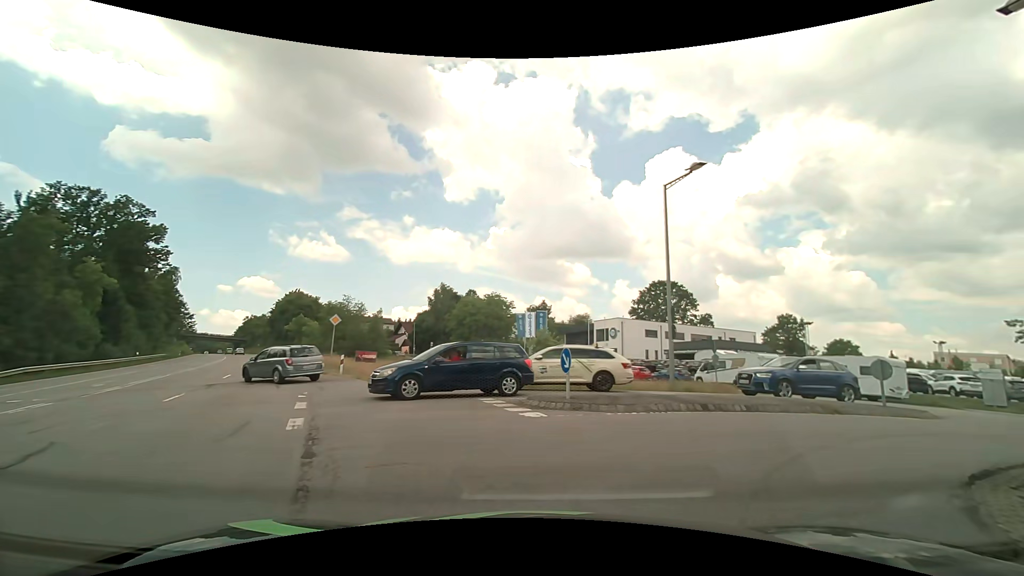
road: secondary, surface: asphalt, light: Day
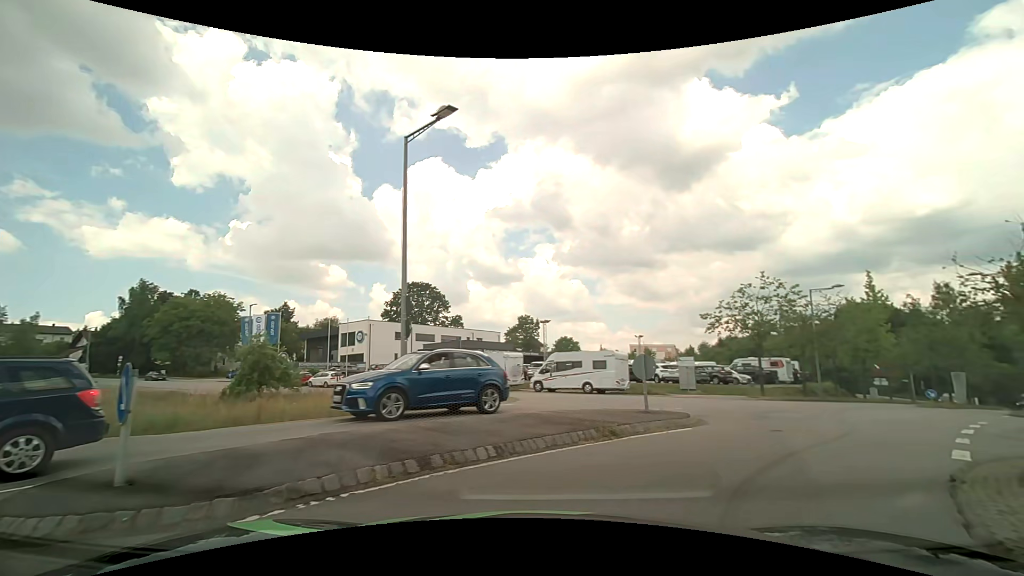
(+1.3, +5.8) m; +28°
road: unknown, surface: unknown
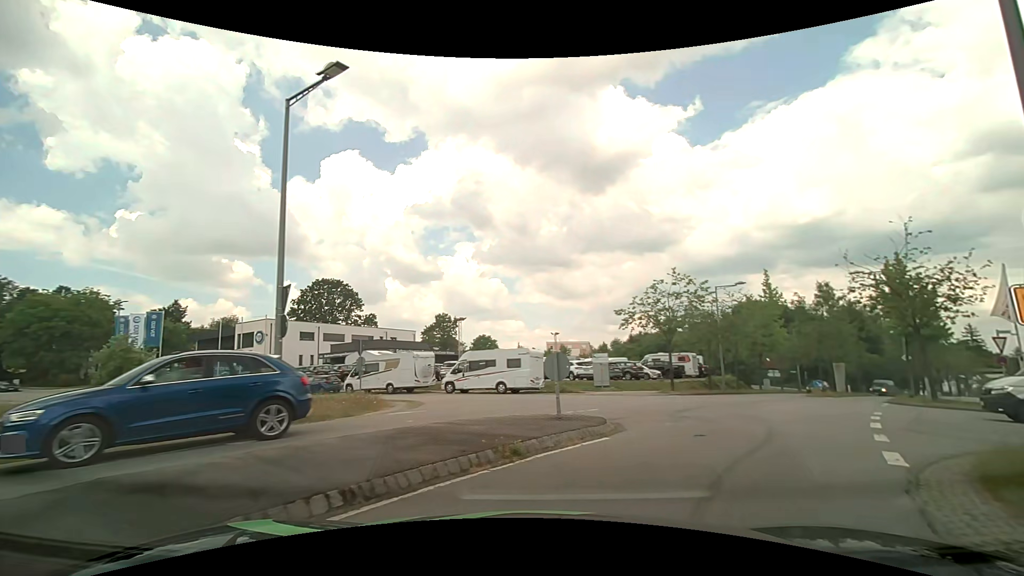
(+0.1, +1.9) m; +8°
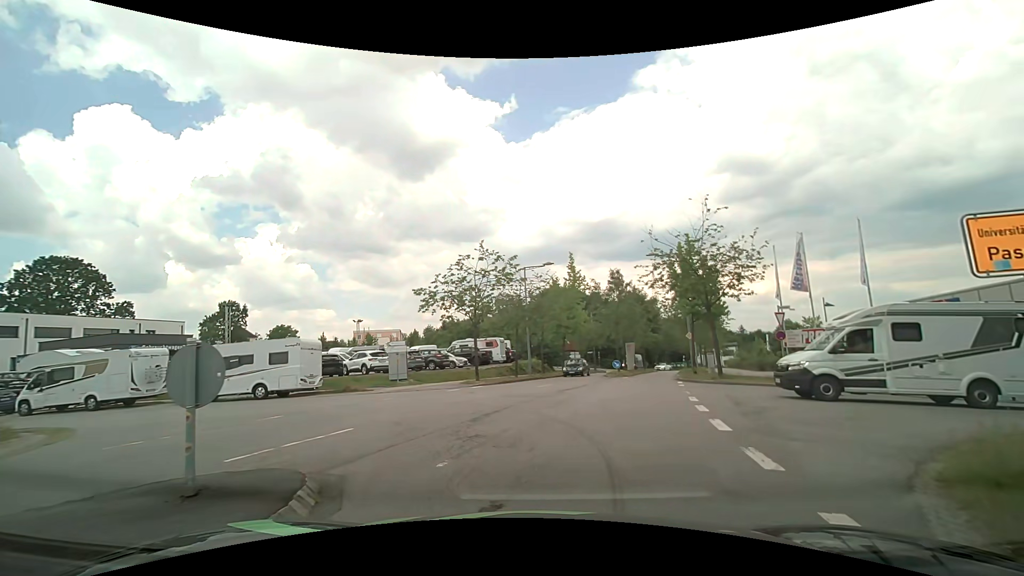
(+1.1, +5.3) m; +21°
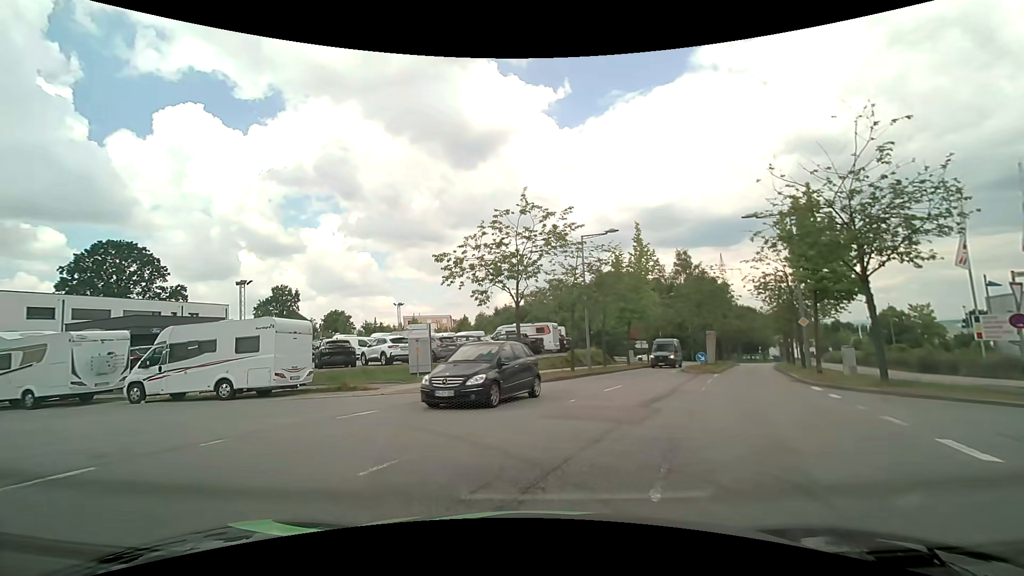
(-0.2, +7.4) m; -8°
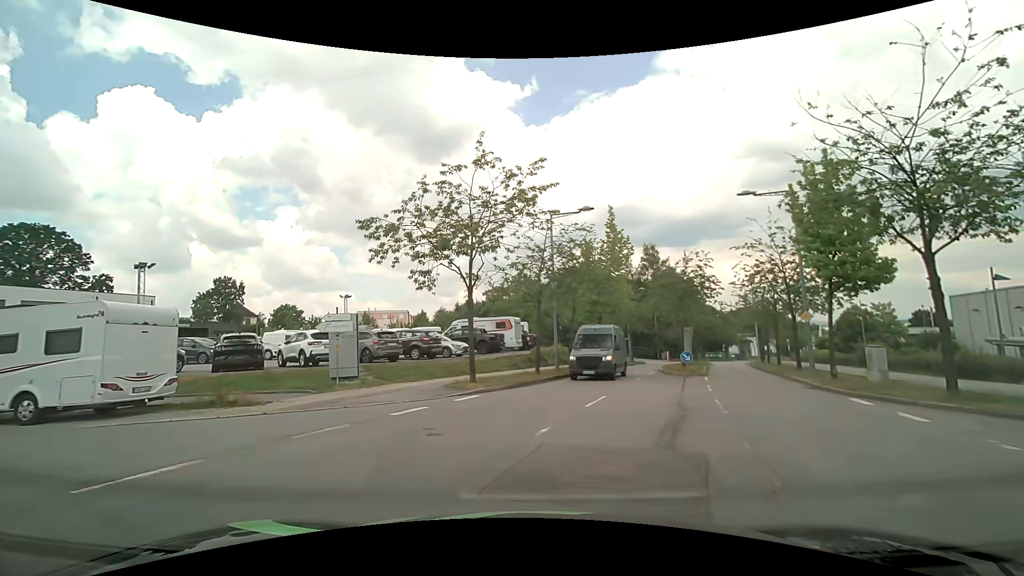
(+0.2, +4.9) m; +5°
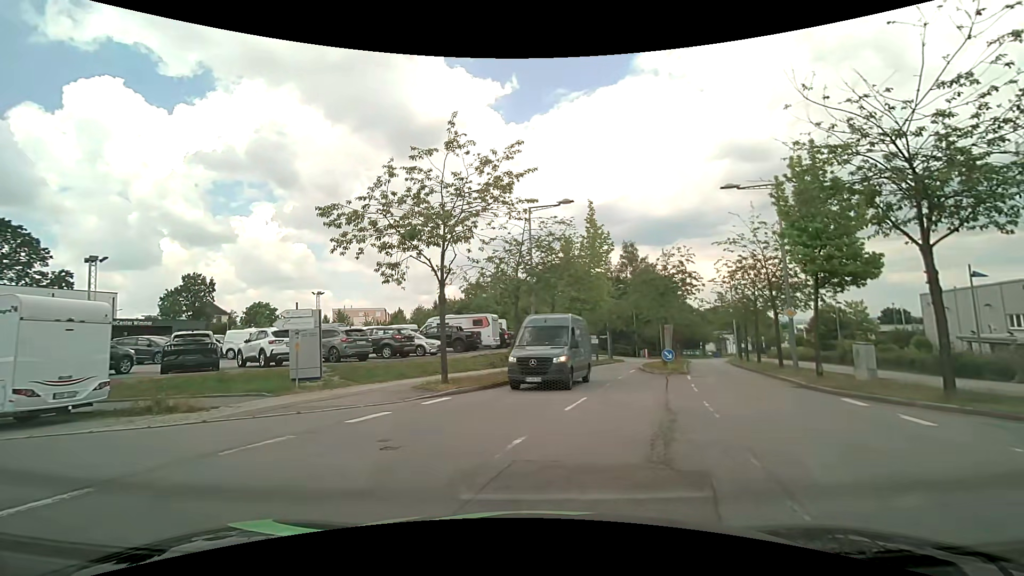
(0.0, +1.0) m; +4°
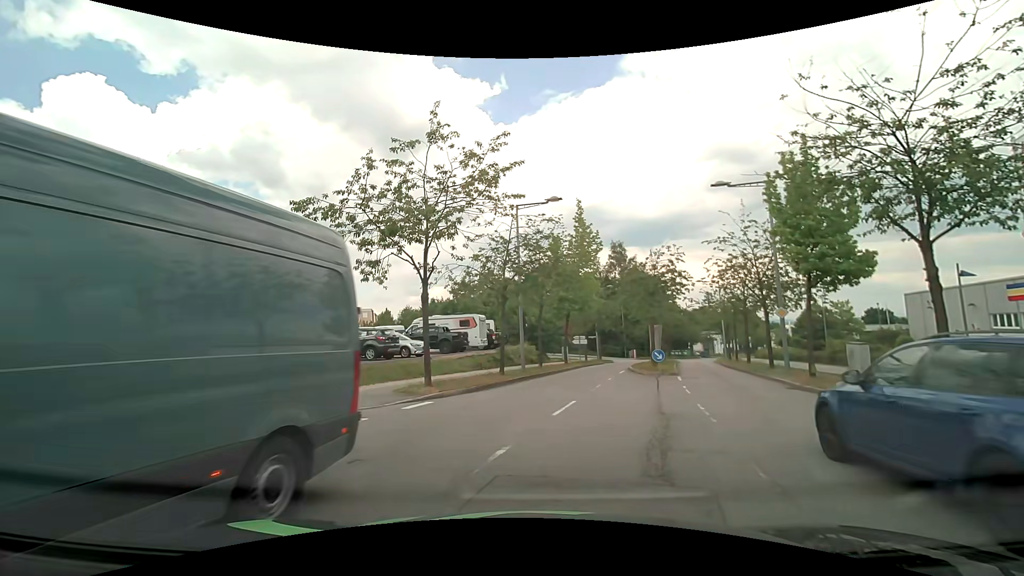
(0.0, +0.6) m; 0°
